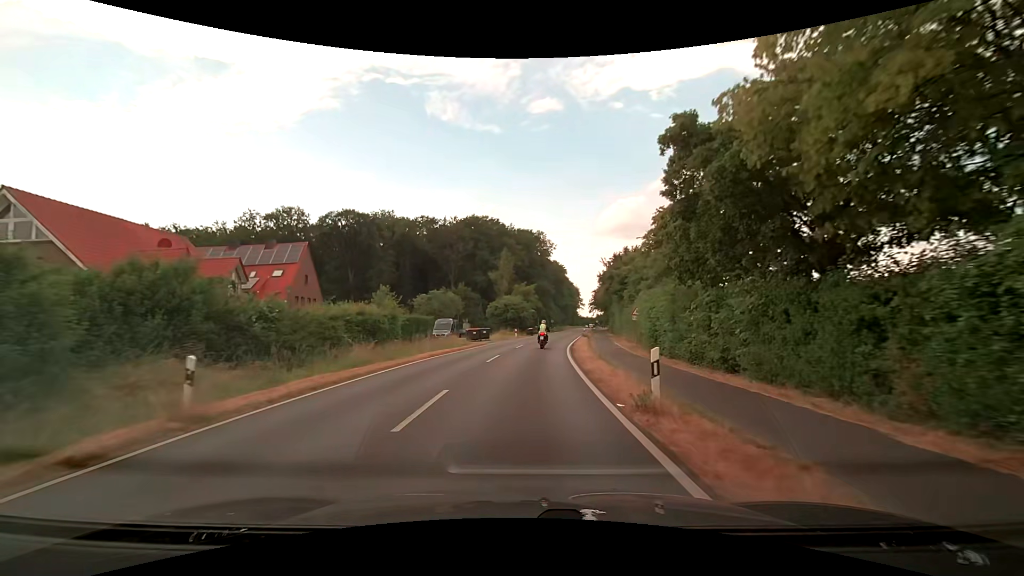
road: secondary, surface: asphalt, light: Day
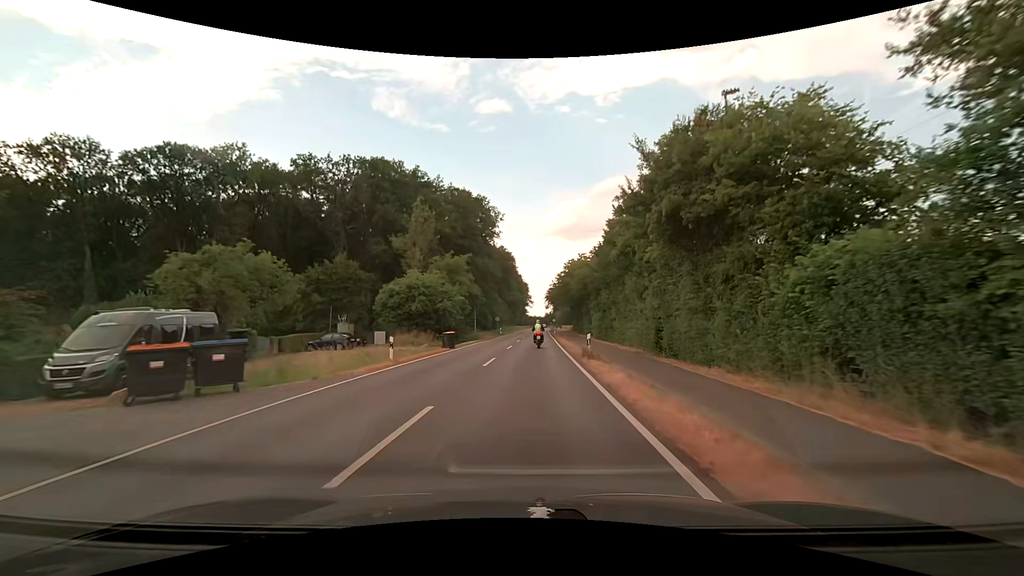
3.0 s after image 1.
(+1.7, +38.1) m; +6°
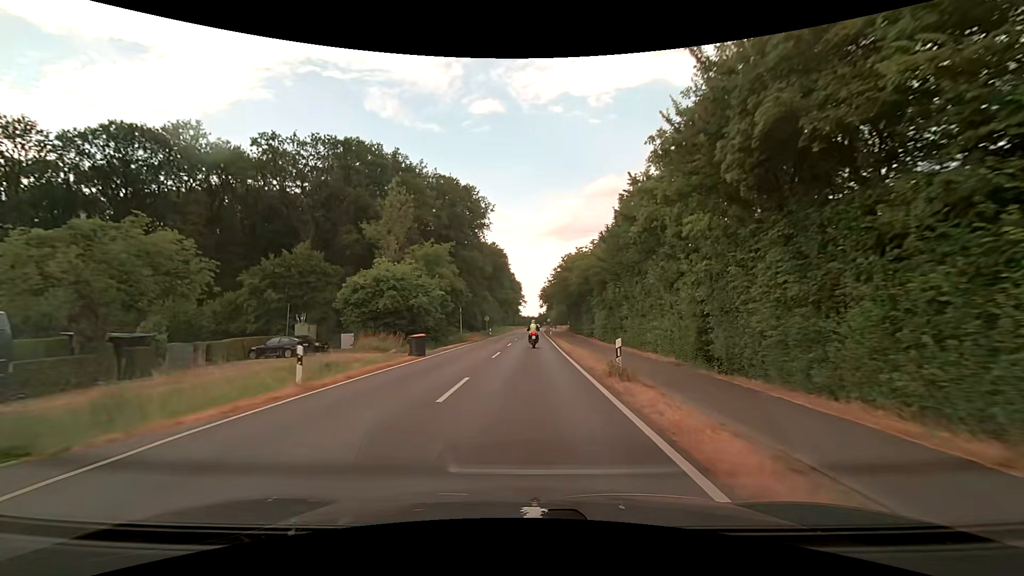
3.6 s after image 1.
(+0.1, +7.6) m; +1°
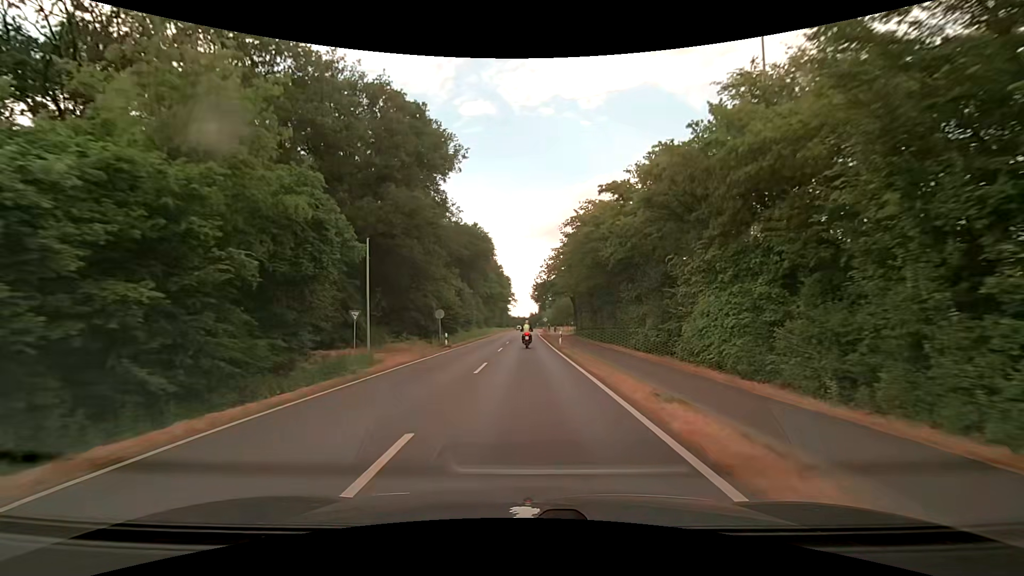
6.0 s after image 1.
(+0.2, +30.4) m; 0°
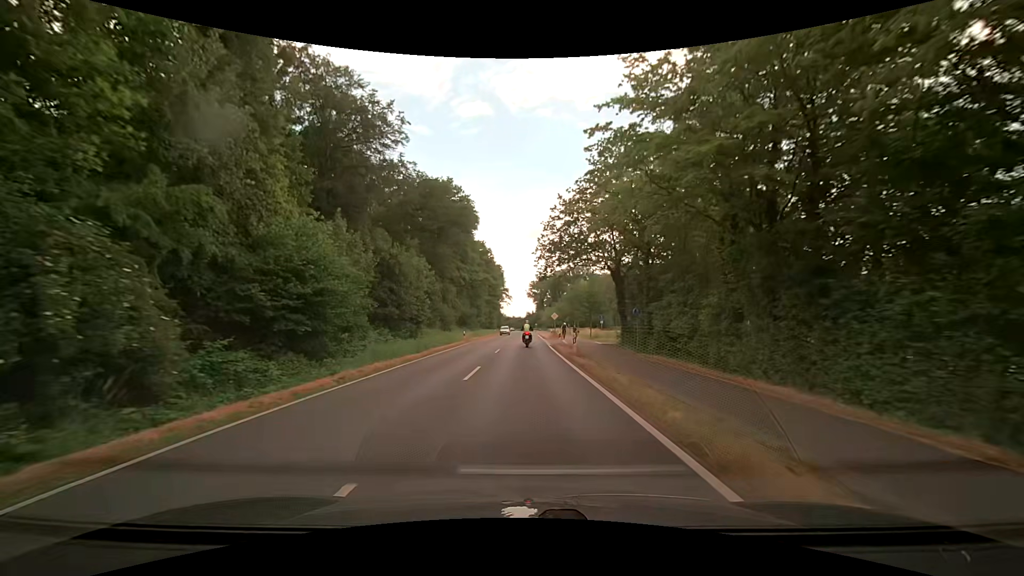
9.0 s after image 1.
(+0.5, +38.0) m; +1°
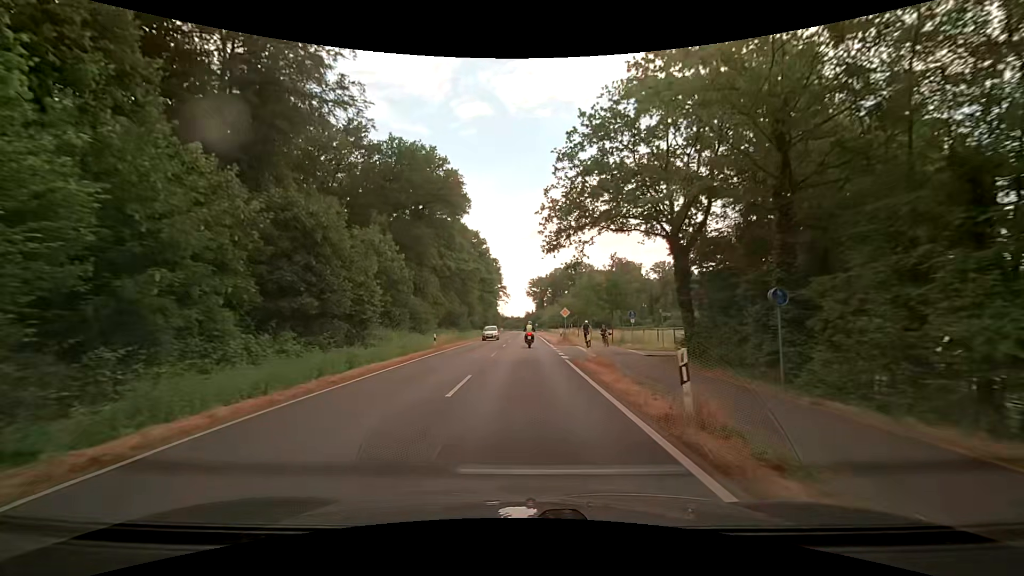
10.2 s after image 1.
(+0.1, +15.2) m; +1°
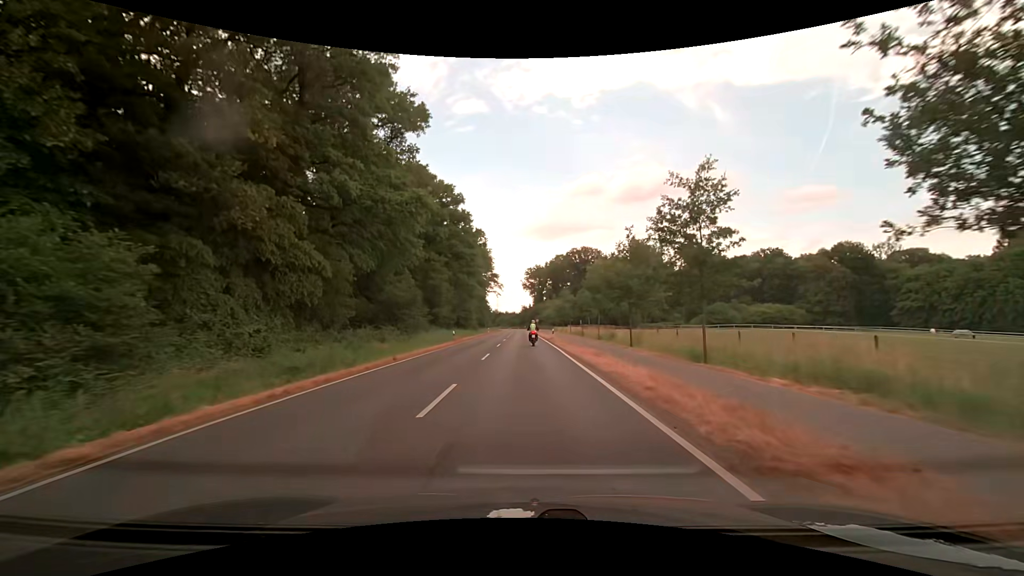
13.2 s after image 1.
(-0.3, +38.0) m; 0°
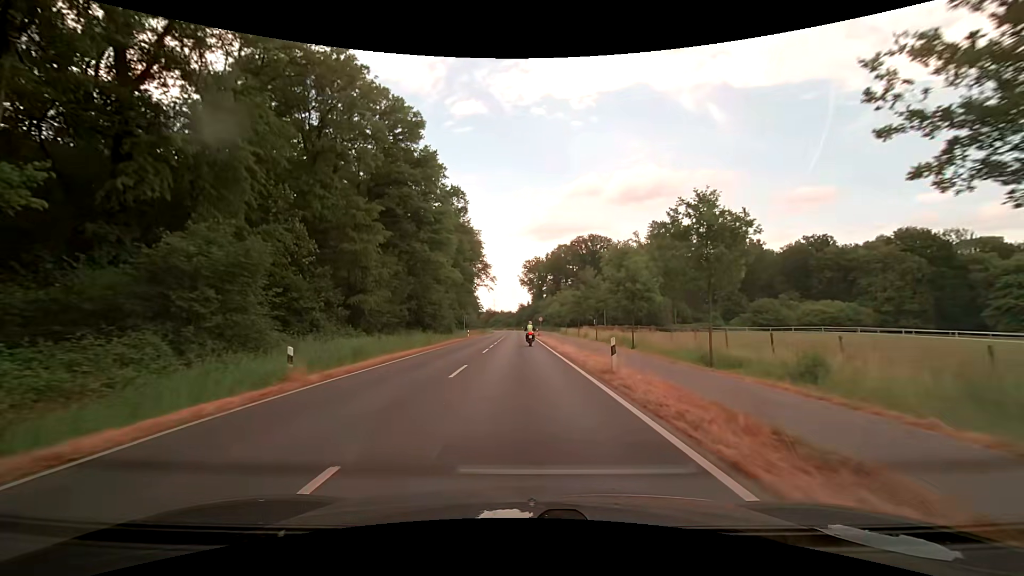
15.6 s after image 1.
(+0.1, +30.6) m; +1°
(0, +10) (0, +20) (0, +30) (-1, +40) (-1, +50) (-1, +60) (-1, +70) (-1, +80) (-2, +90) (-2, +100) m
